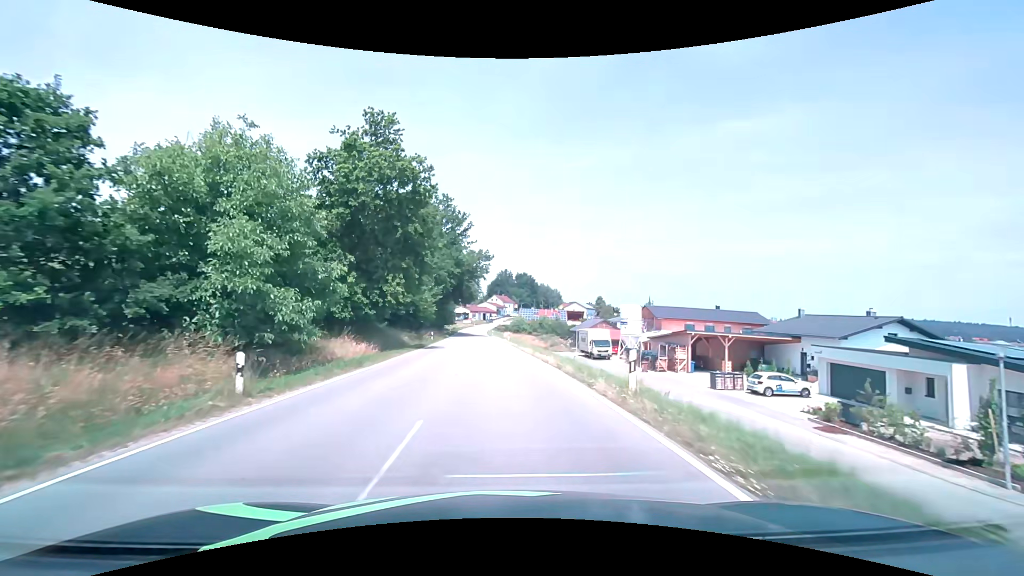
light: Day
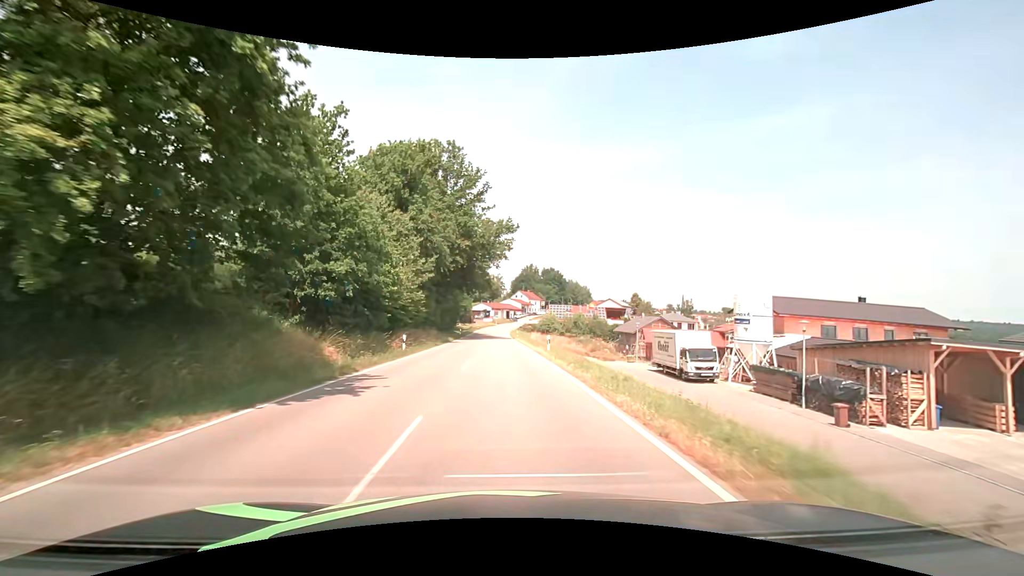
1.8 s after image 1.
(-0.7, +23.5) m; -3°
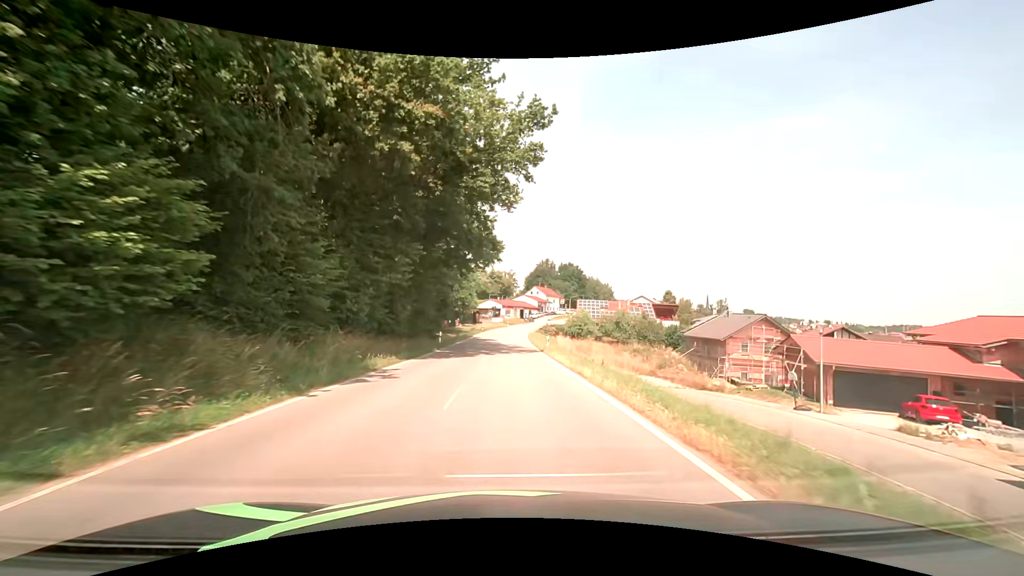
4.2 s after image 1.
(-0.6, +31.0) m; -1°
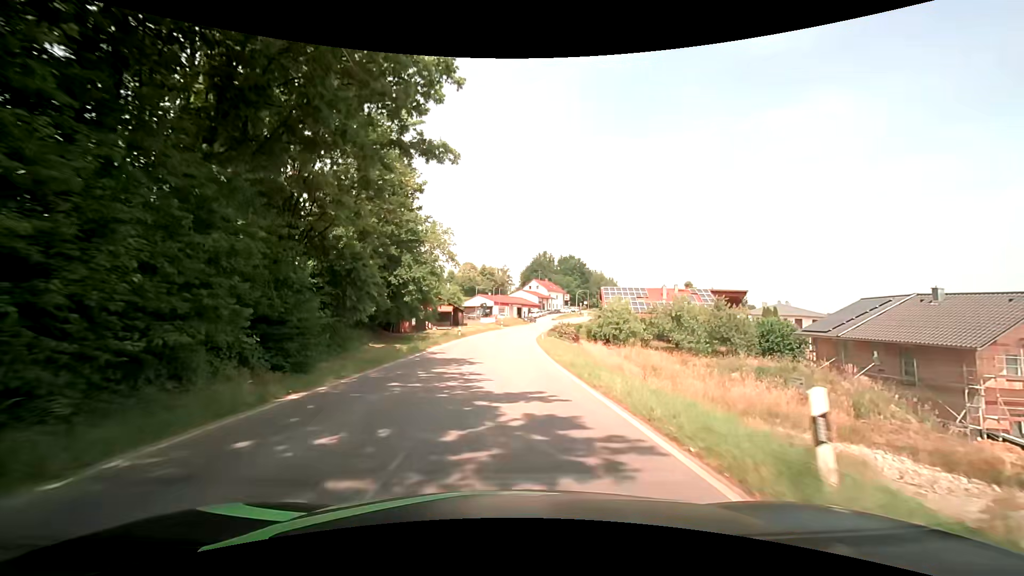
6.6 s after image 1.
(+0.3, +30.7) m; +1°
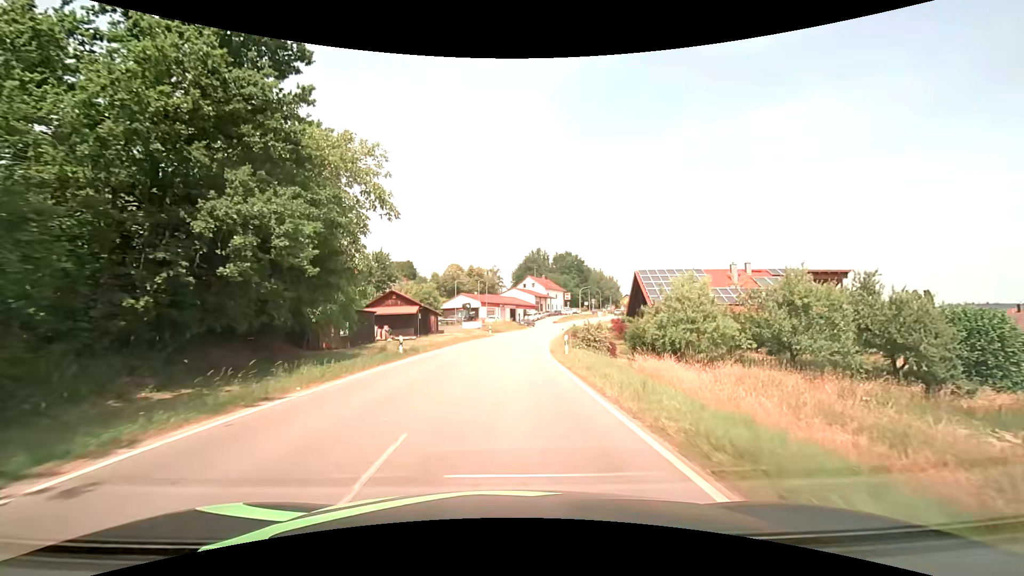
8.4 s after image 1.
(0.0, +22.8) m; +1°
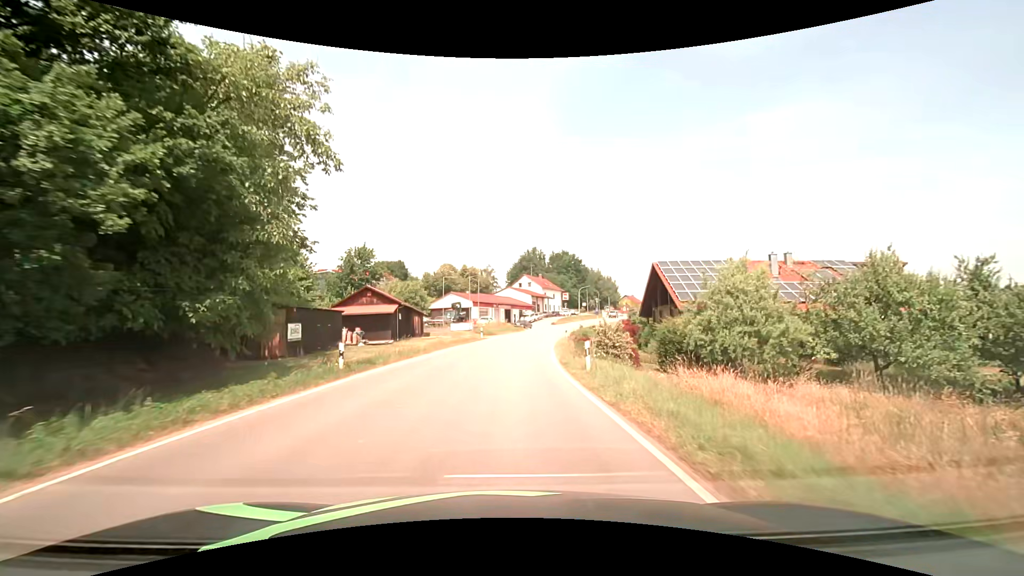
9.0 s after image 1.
(0.0, +7.5) m; 0°
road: tertiary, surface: asphalt
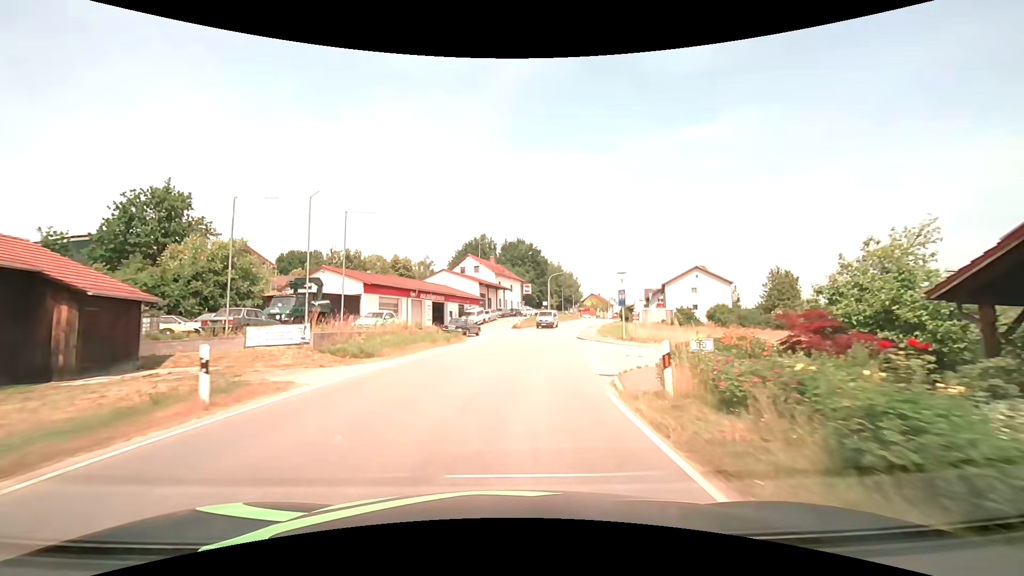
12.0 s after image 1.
(+1.5, +37.5) m; +6°
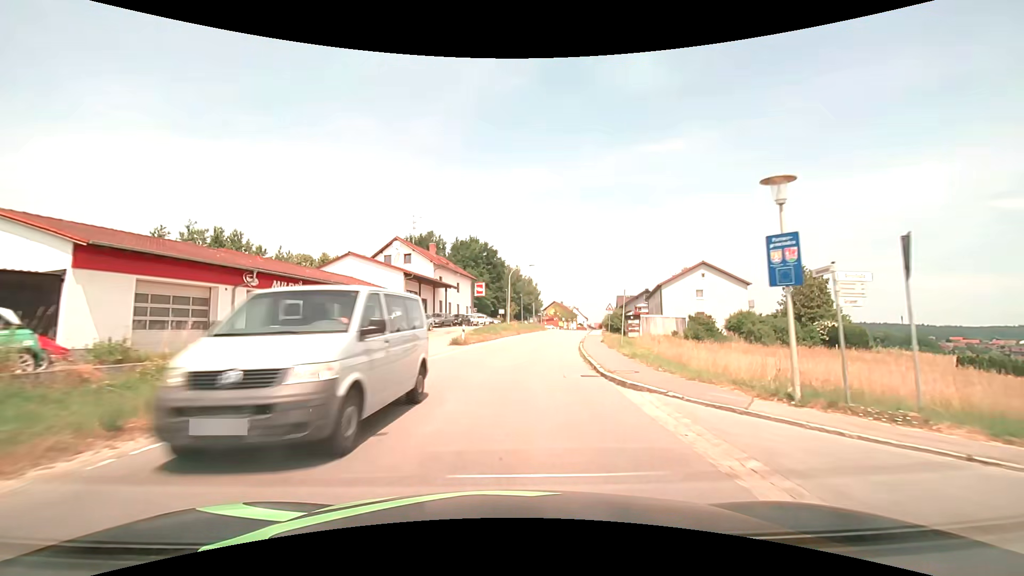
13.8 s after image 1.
(+1.0, +22.5) m; +5°
(0, +10) (+1, +20) (+2, +30) (+4, +40) (+5, +50) (+7, +59) (+9, +69) (+11, +79) (+13, +89) (+15, +99) m
